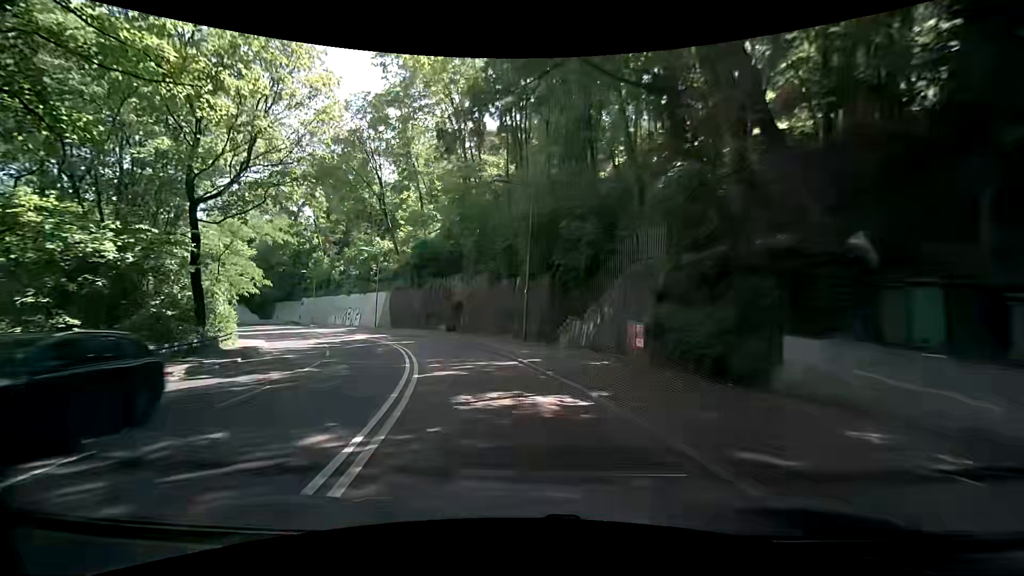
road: secondary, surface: asphalt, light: Day
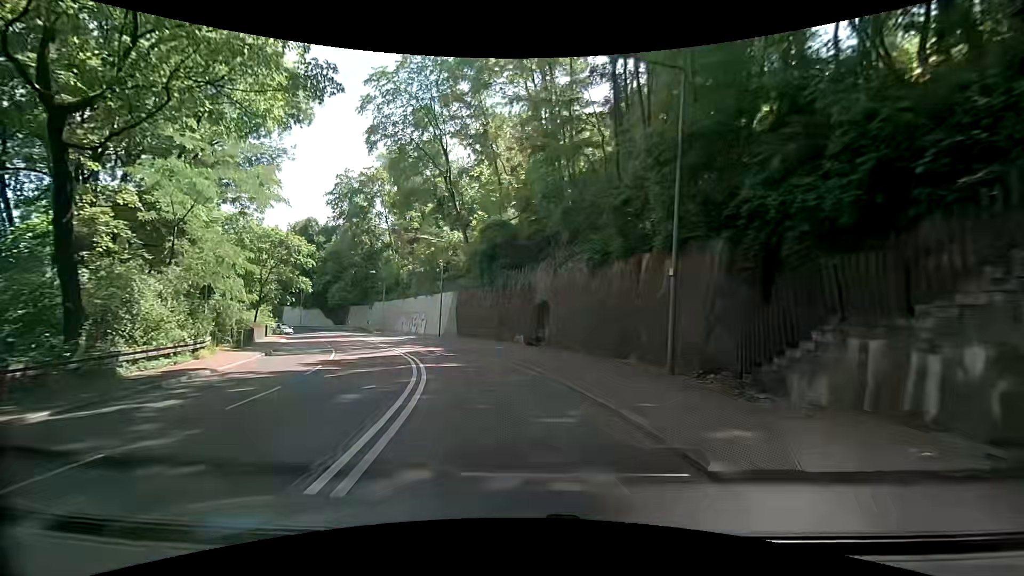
(-1.1, +12.8) m; -9°
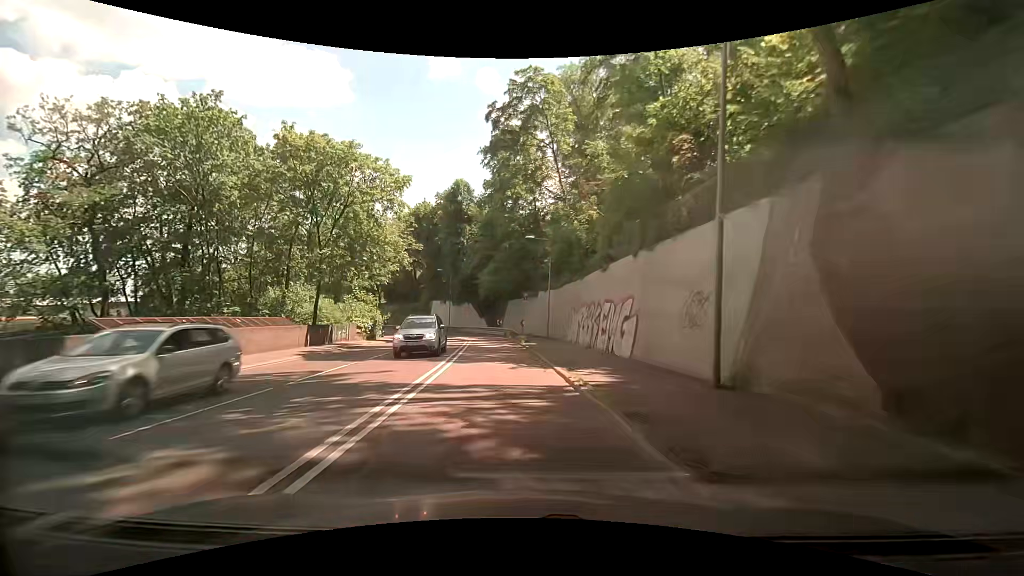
(-7.1, +32.1) m; -22°
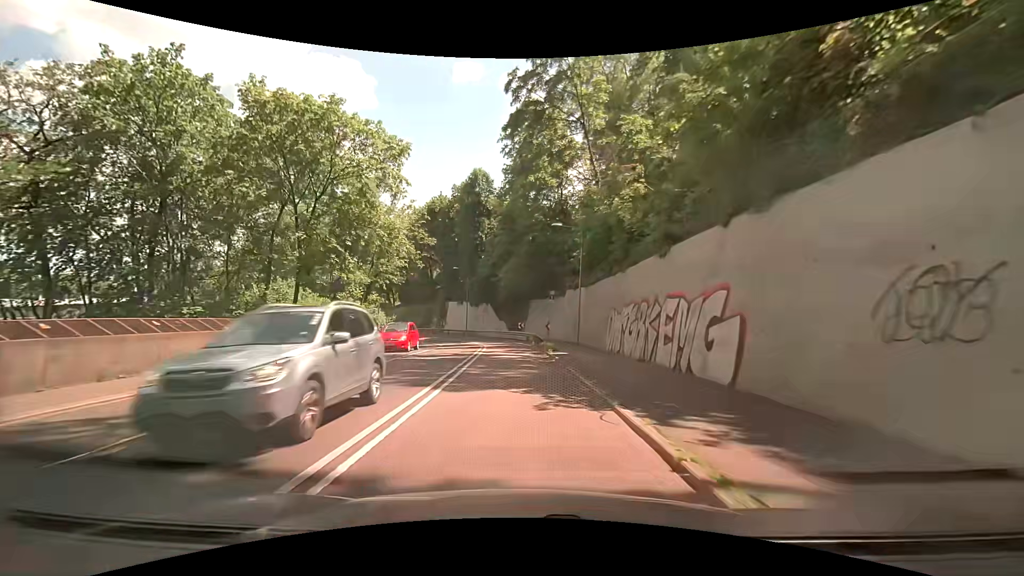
(-0.3, +6.5) m; -4°
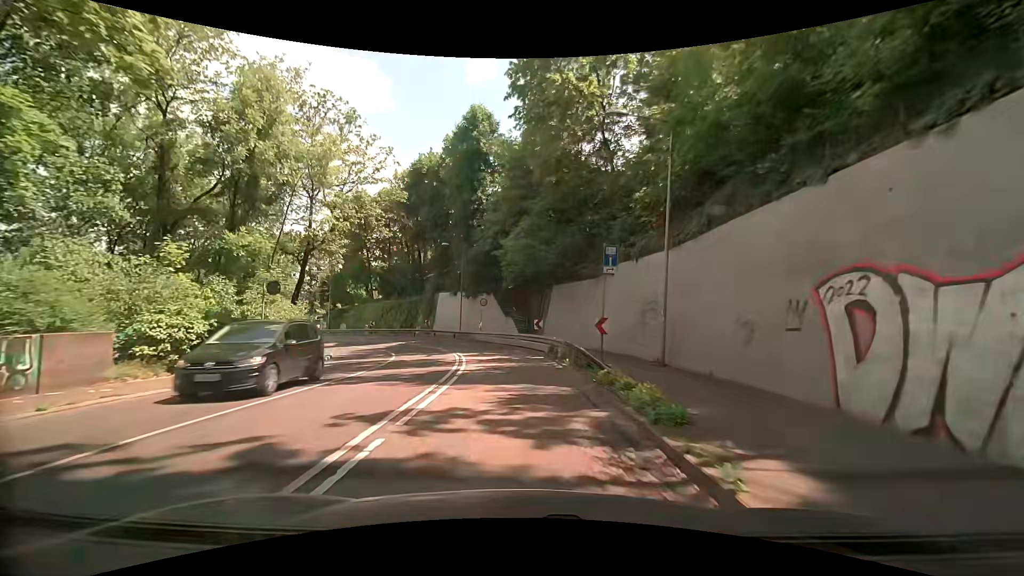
(-0.2, +18.5) m; -1°
